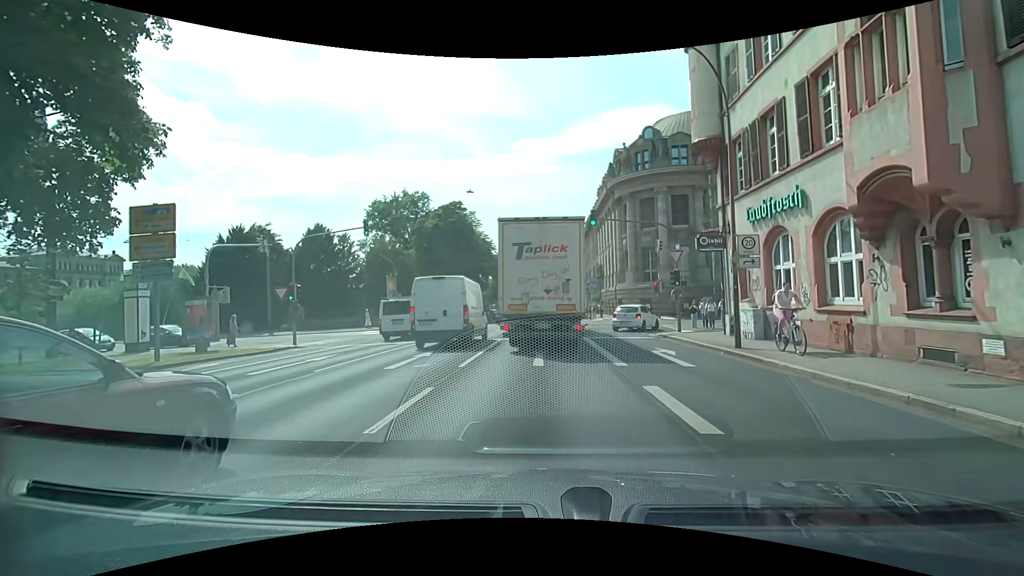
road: primary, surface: asphalt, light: Day
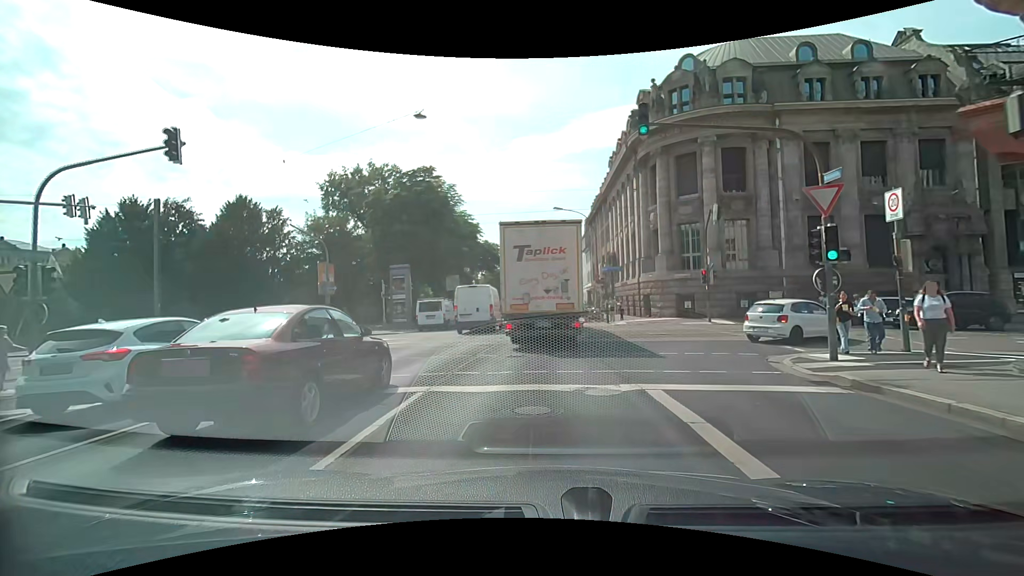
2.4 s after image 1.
(+0.4, +13.5) m; +2°
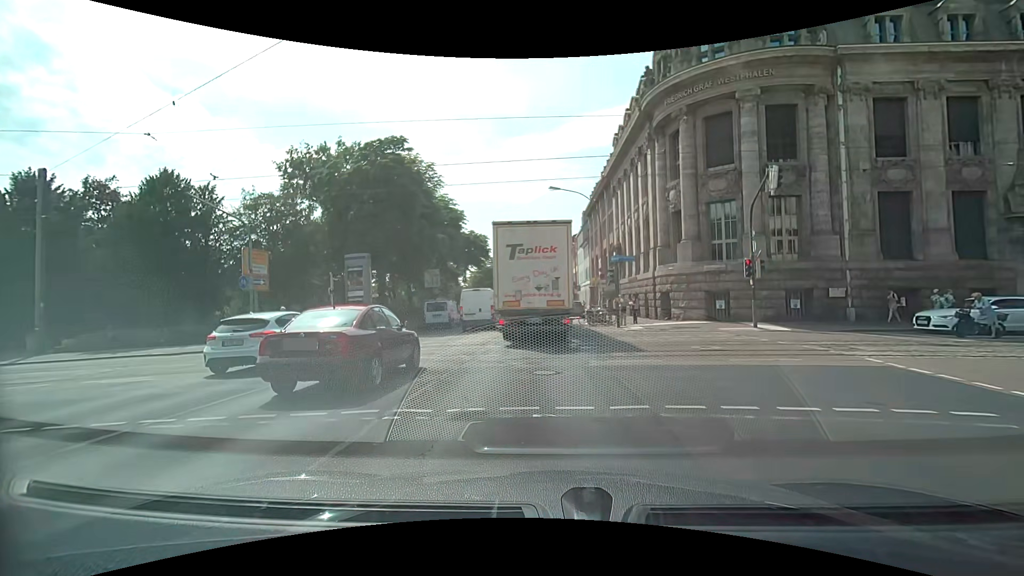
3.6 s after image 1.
(0.0, +7.3) m; +1°
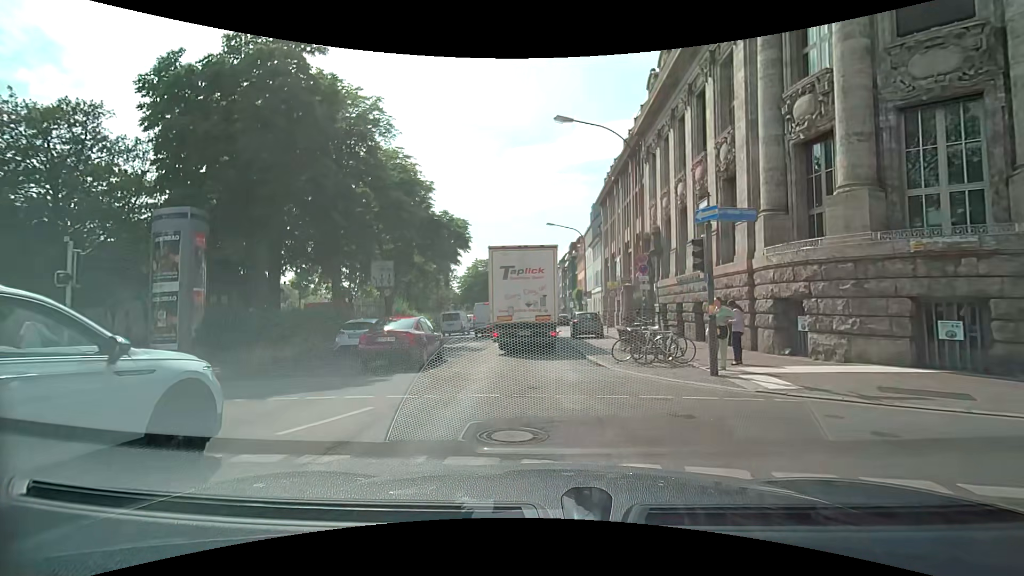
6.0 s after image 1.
(-0.1, +14.7) m; 0°
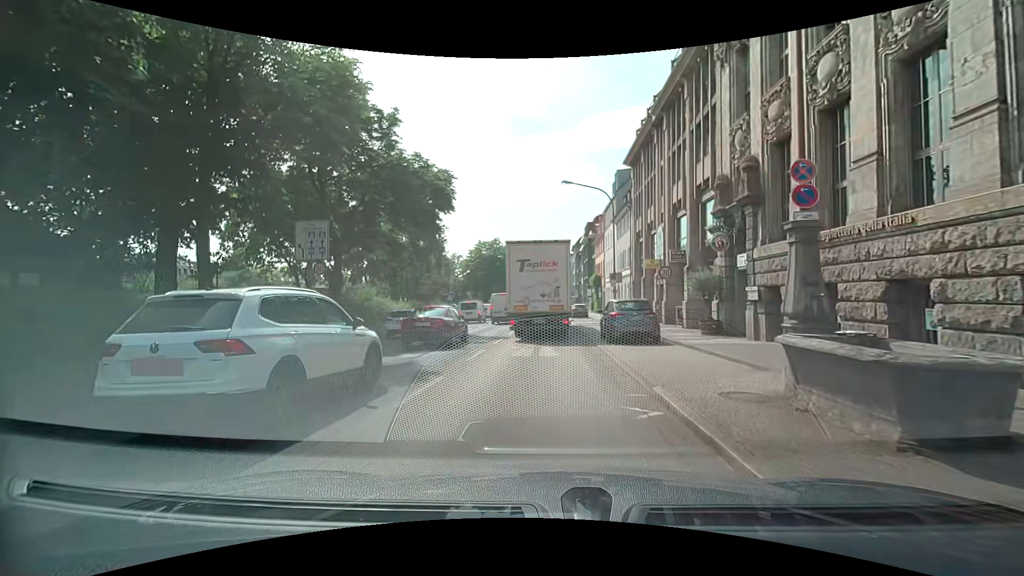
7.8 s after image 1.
(-0.2, +11.6) m; -2°
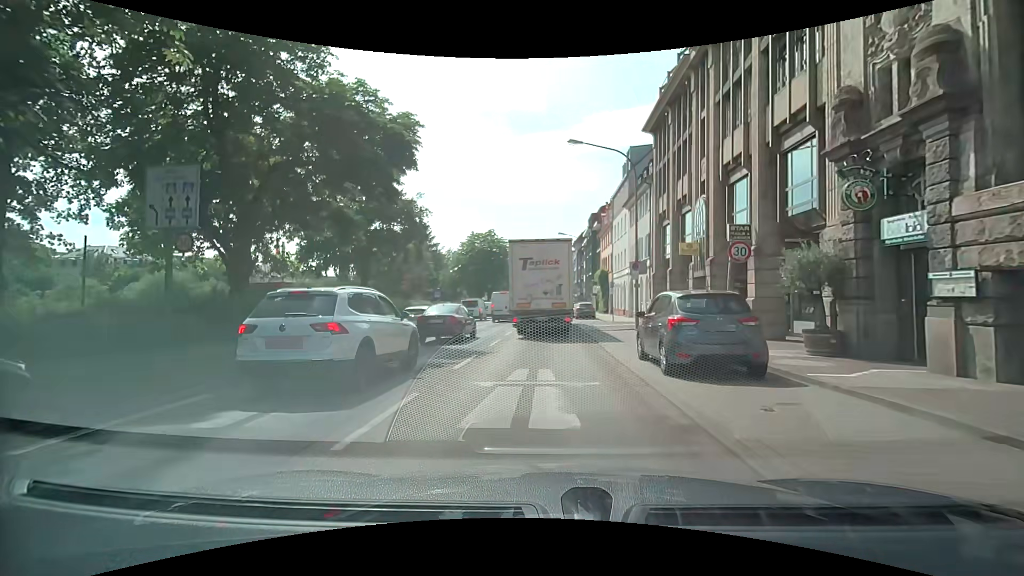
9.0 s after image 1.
(0.0, +8.3) m; 0°
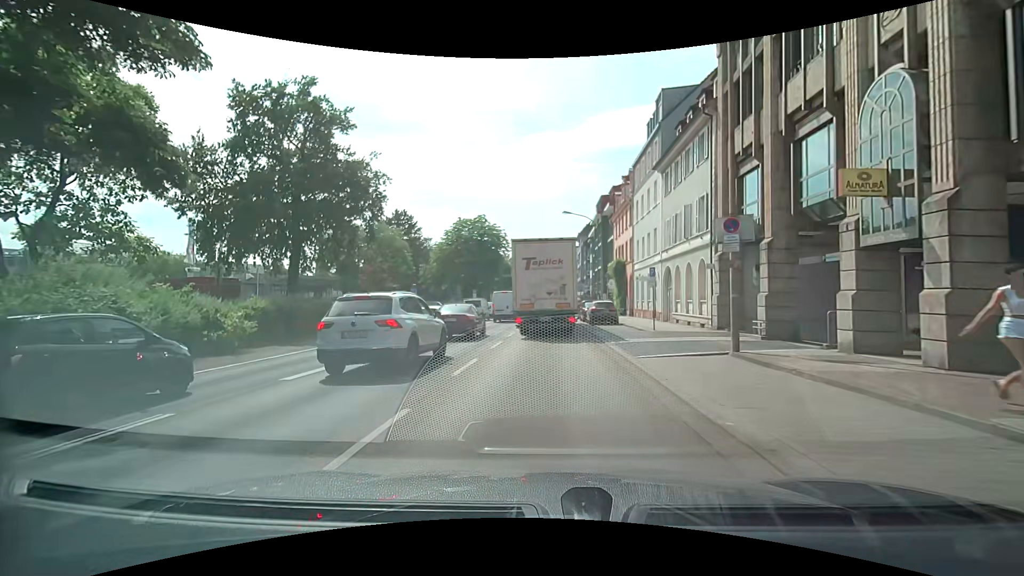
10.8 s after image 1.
(-0.3, +13.1) m; 0°
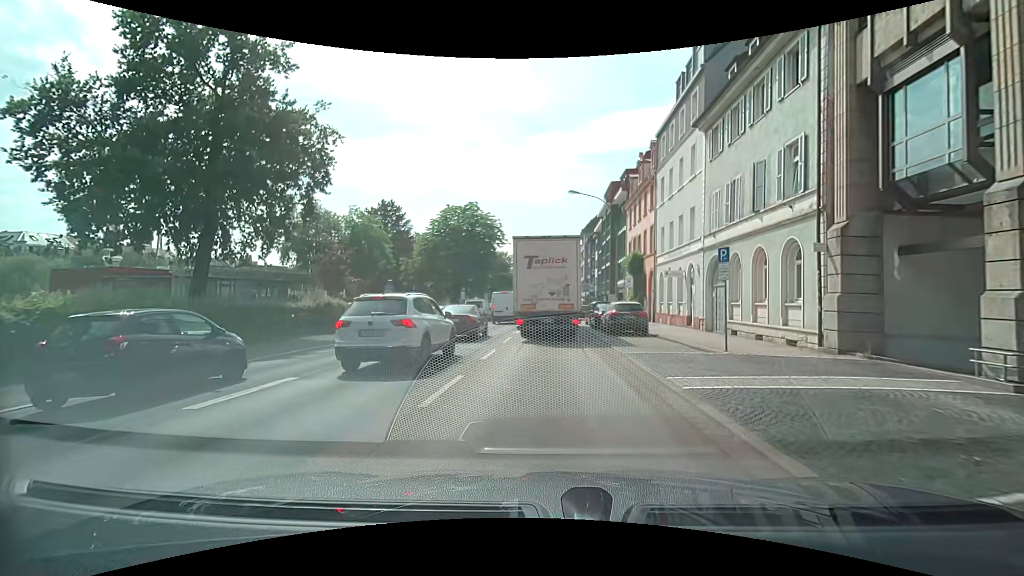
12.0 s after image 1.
(+0.1, +8.8) m; +2°
(0, +10) (0, +20) (0, +30) (0, +40) (0, +50) (0, +60) (-1, +70) (-1, +80) (-2, +90) (-3, +100) m
